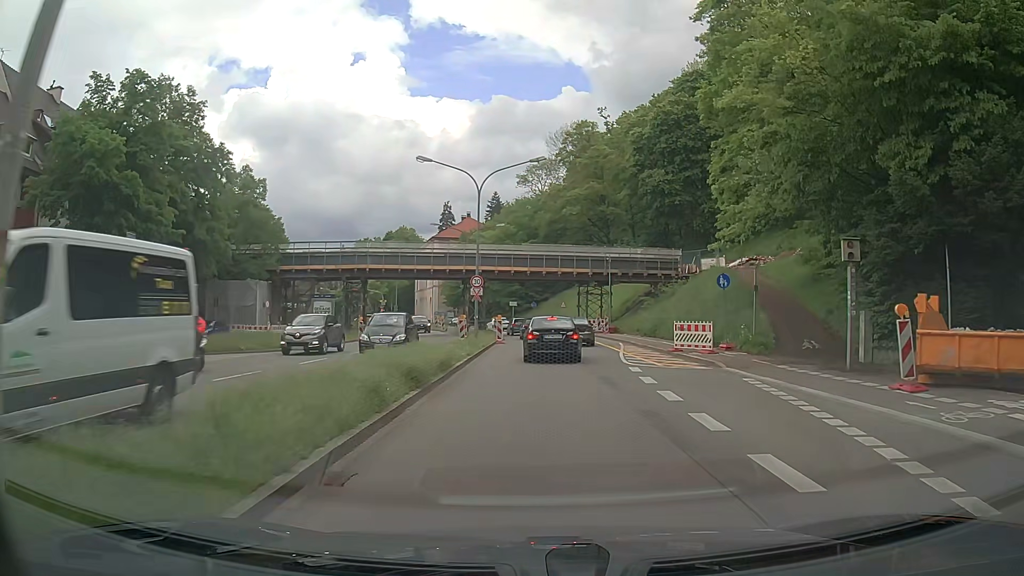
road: primary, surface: asphalt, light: Day
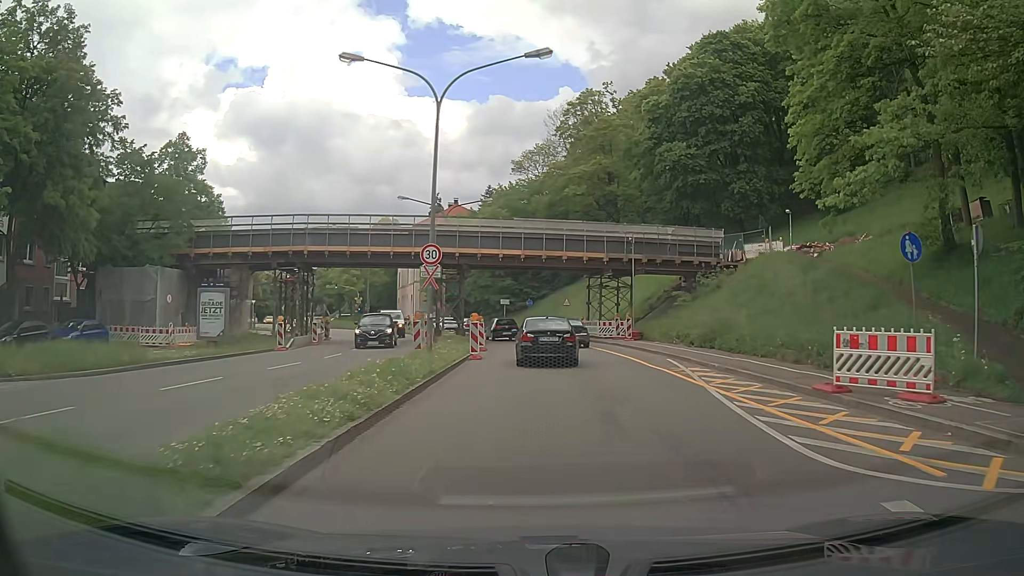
(+0.1, +14.0) m; +1°
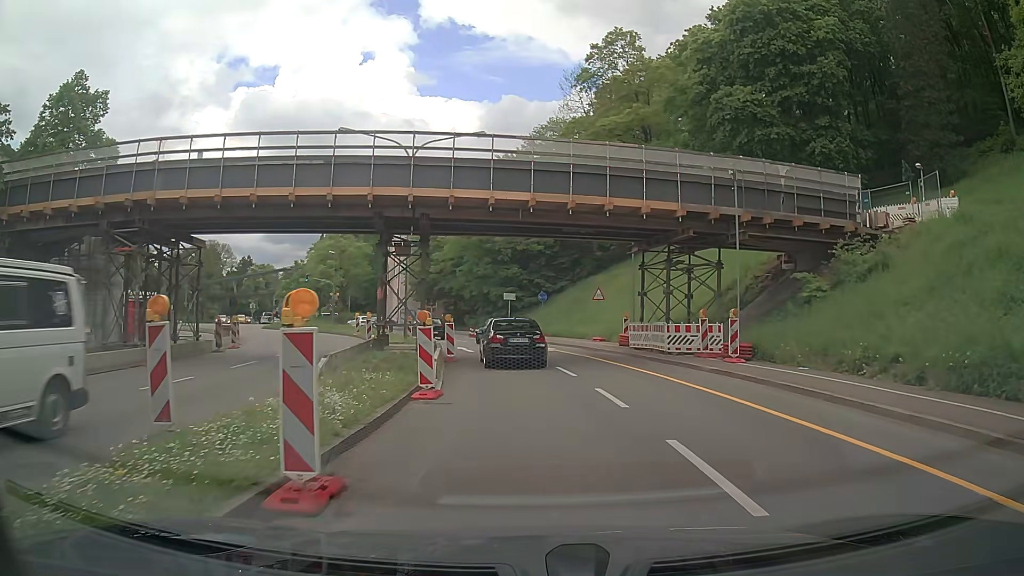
(-0.2, +18.2) m; -1°
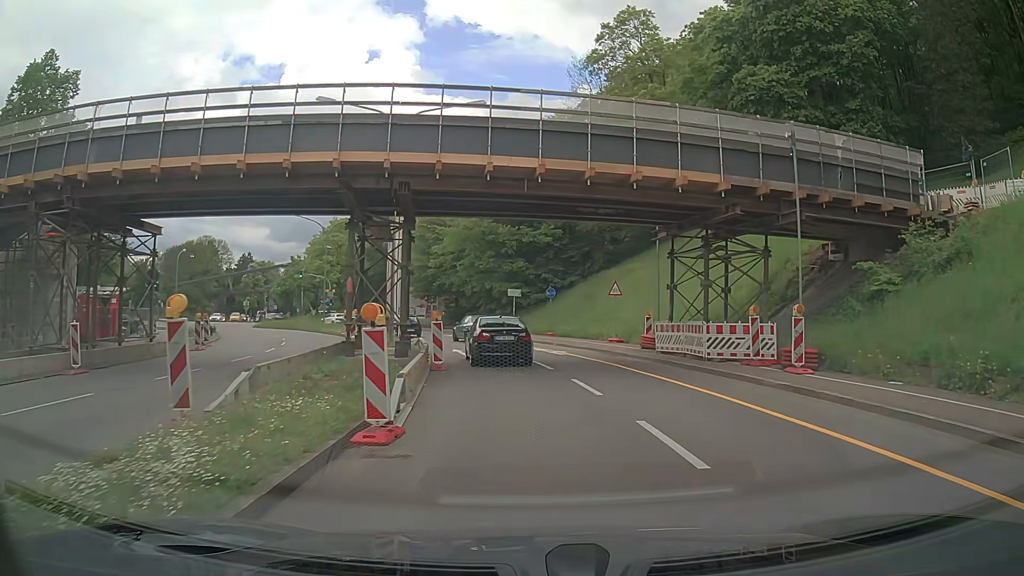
(0.0, +4.5) m; 0°
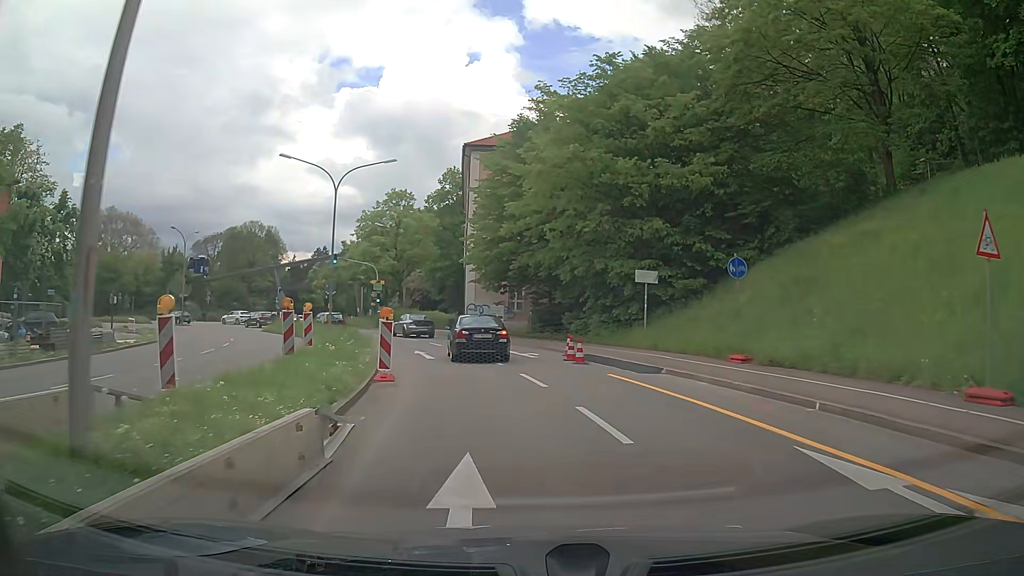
(-1.5, +22.4) m; -7°
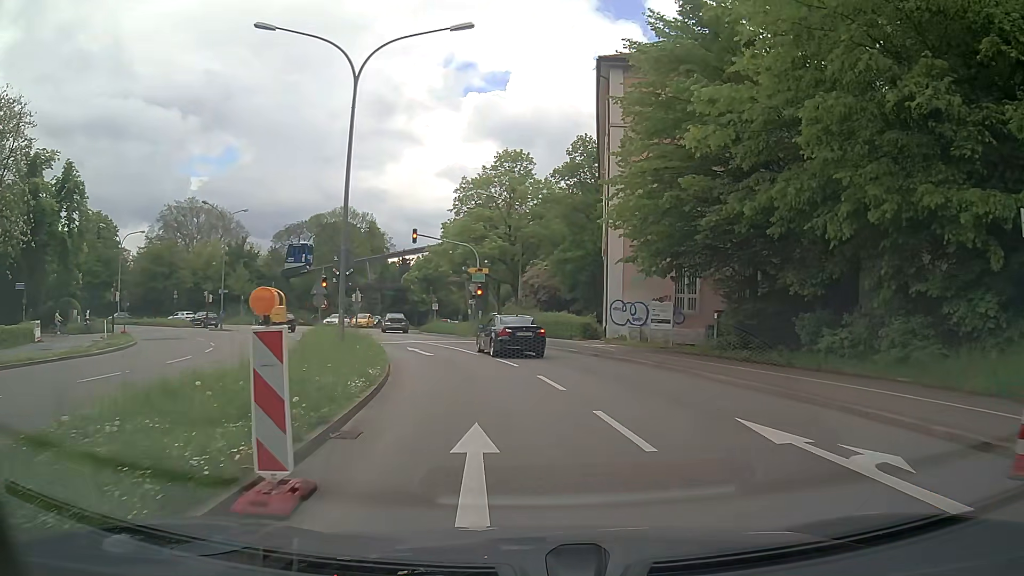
(-2.4, +18.1) m; -13°
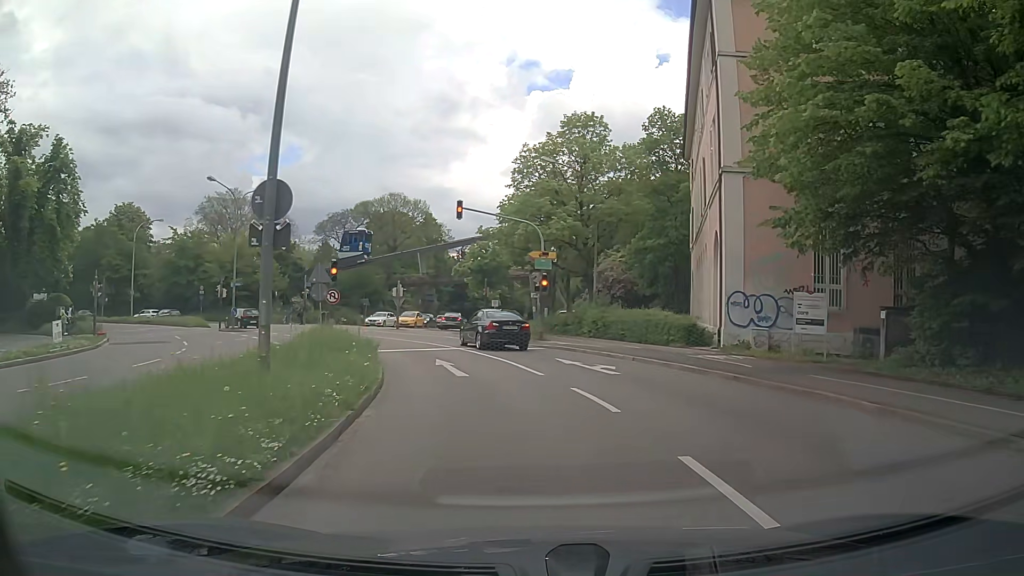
(-0.5, +9.2) m; -6°
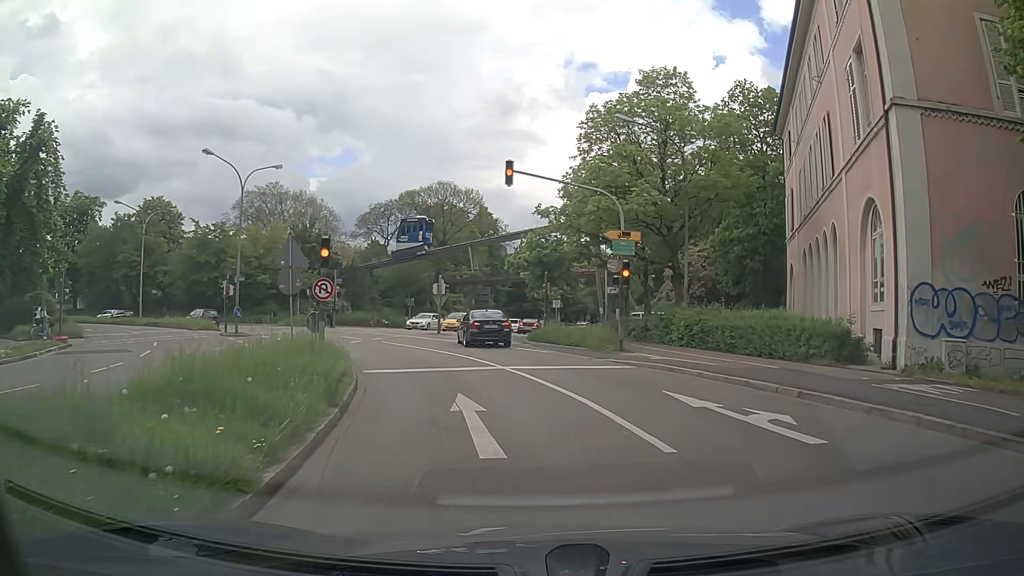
(-0.3, +8.1) m; -6°
